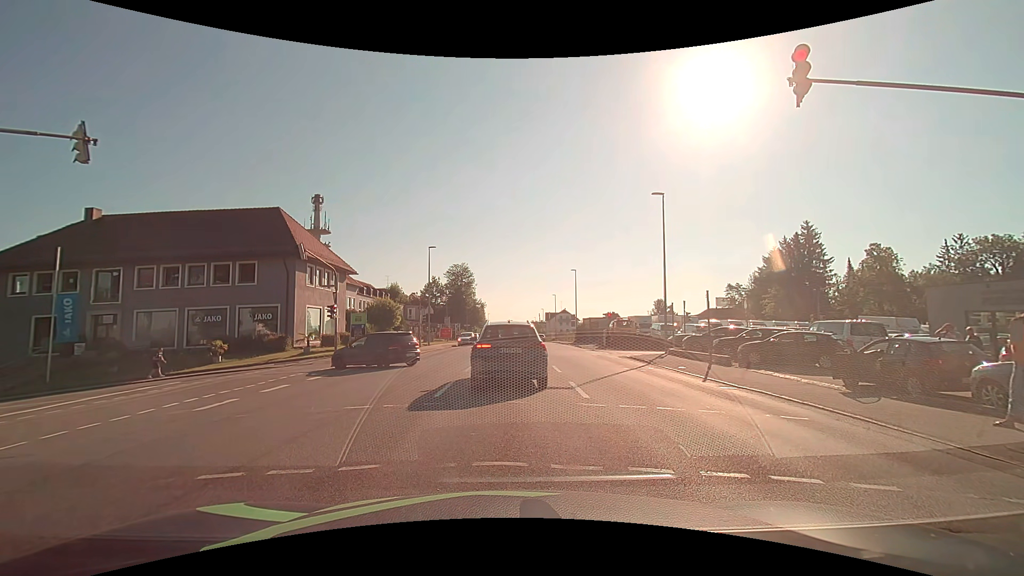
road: tertiary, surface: asphalt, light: Day
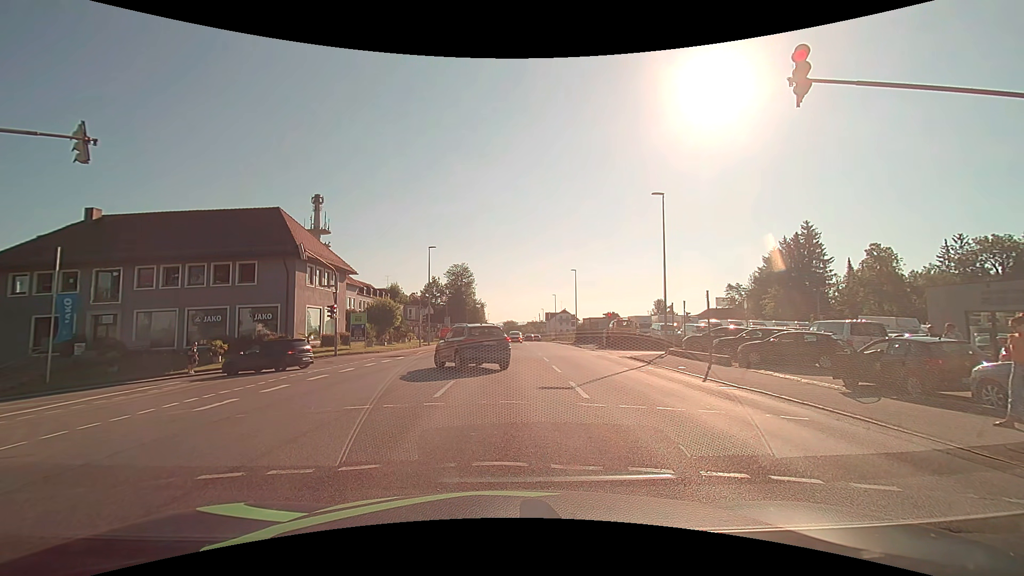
(0.0, 0.0) m; 0°
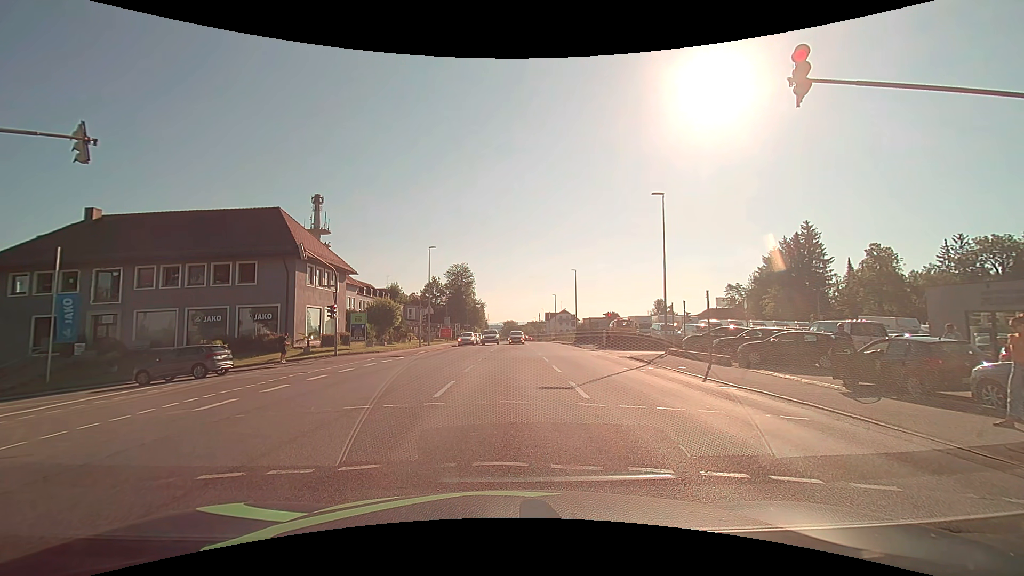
(0.0, 0.0) m; 0°
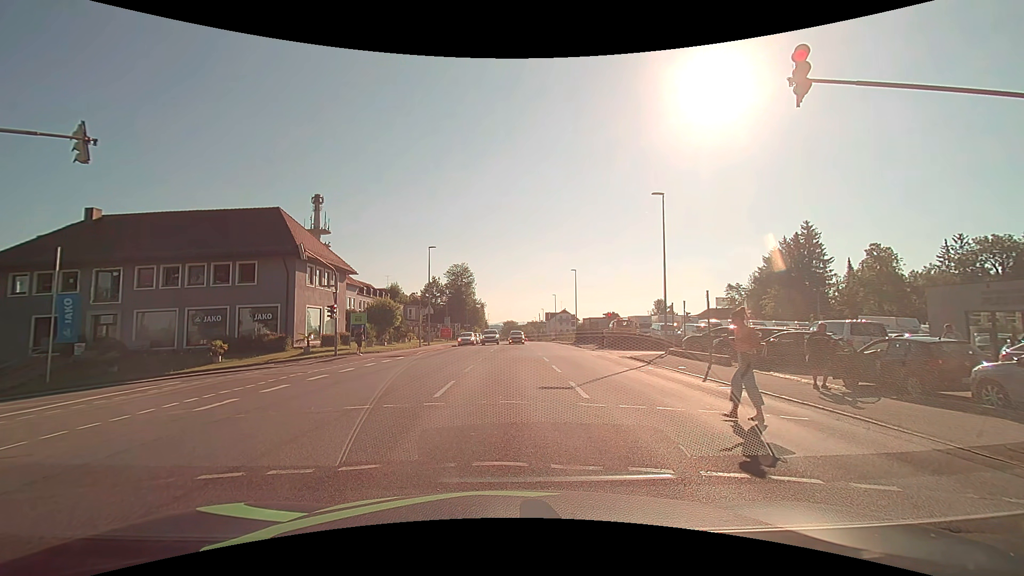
(0.0, 0.0) m; 0°
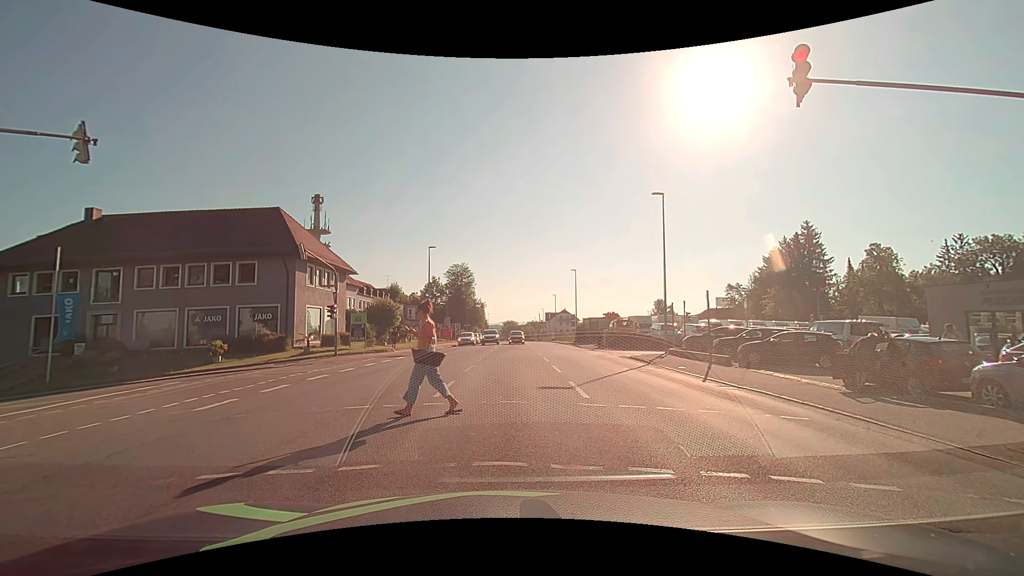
(0.0, 0.0) m; 0°
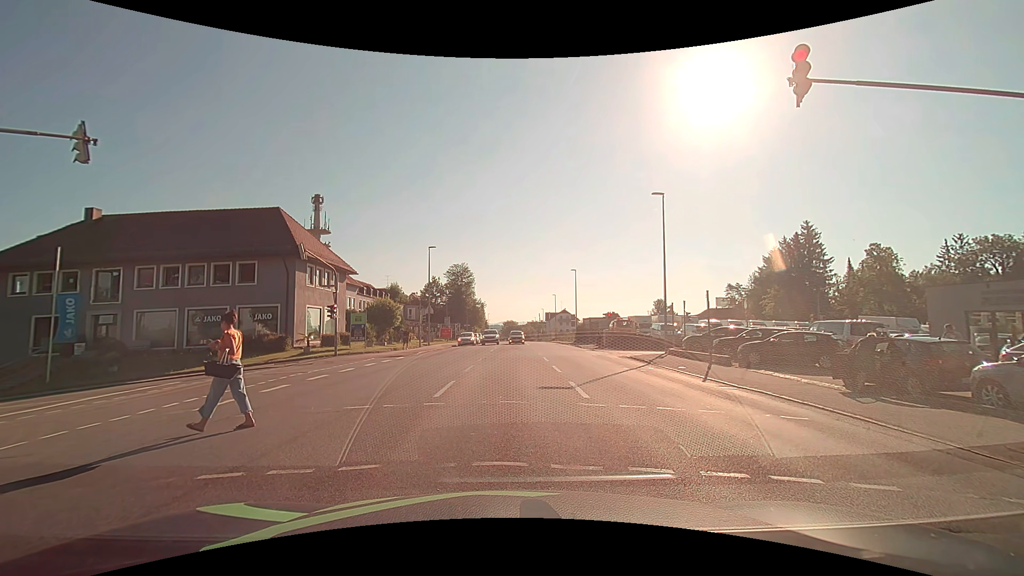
(0.0, 0.0) m; 0°
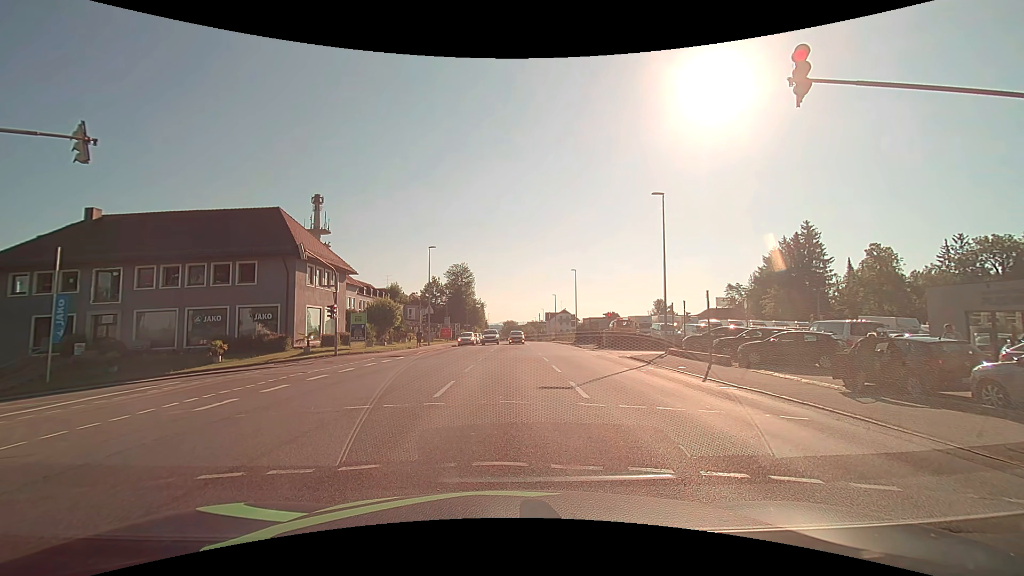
(0.0, 0.0) m; 0°
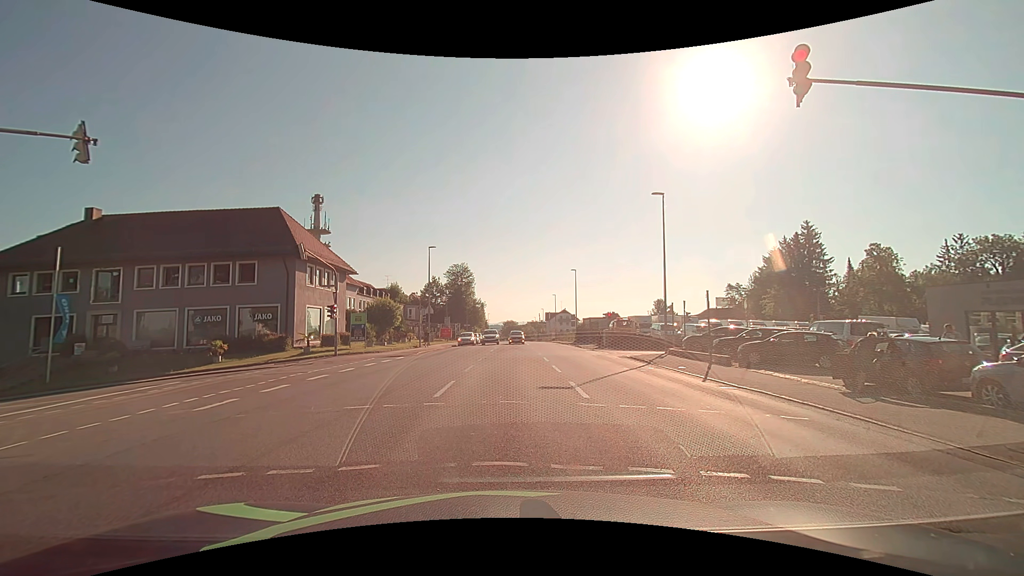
(0.0, 0.0) m; 0°
(0, +10) (-1, +20) (-8, +26) (-18, +27) (-28, +27) (-38, +26) (-48, +25) (-57, +23) (-67, +19) (-73, +12) m
